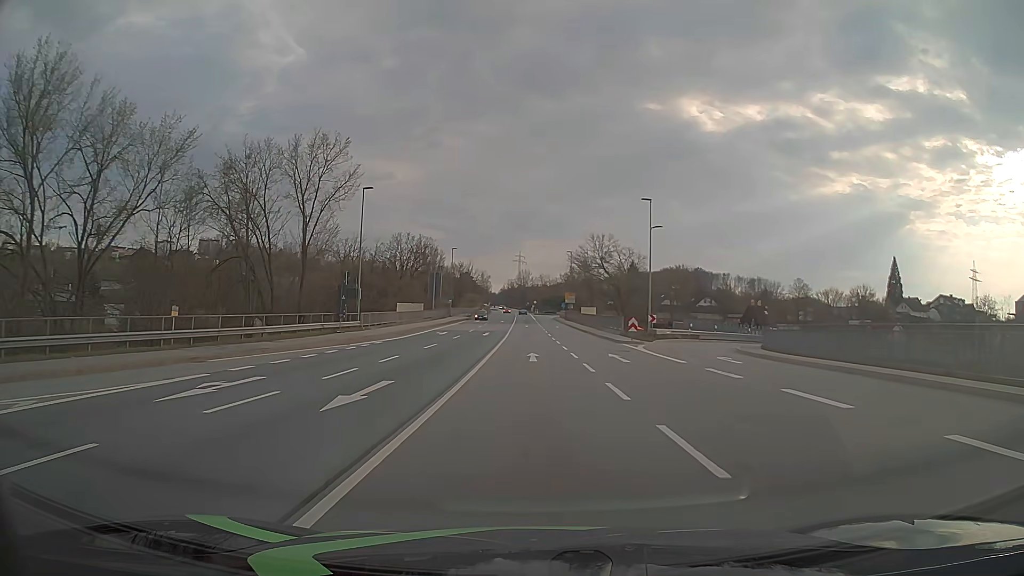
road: primary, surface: asphalt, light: Day
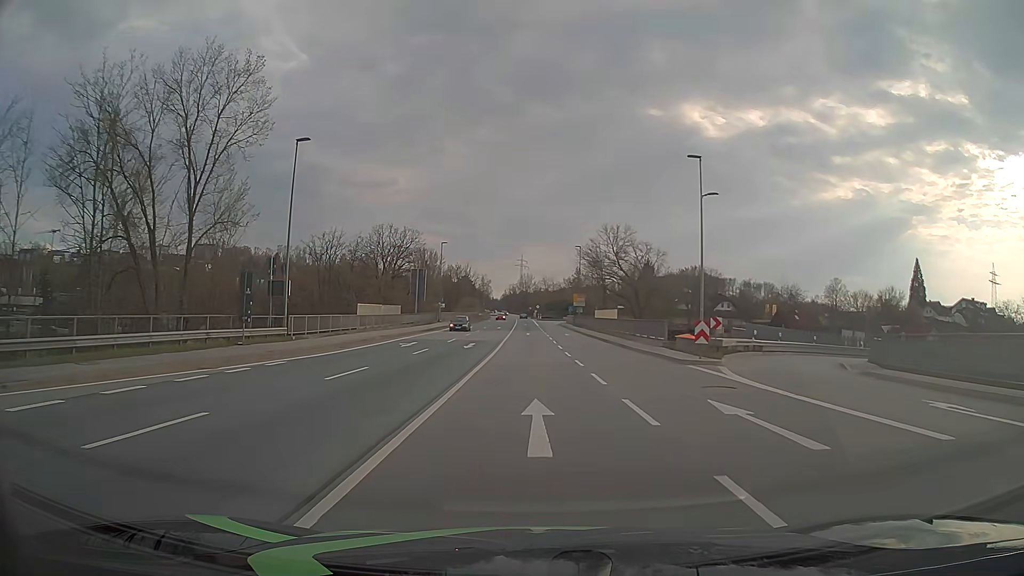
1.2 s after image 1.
(0.0, +15.0) m; 0°
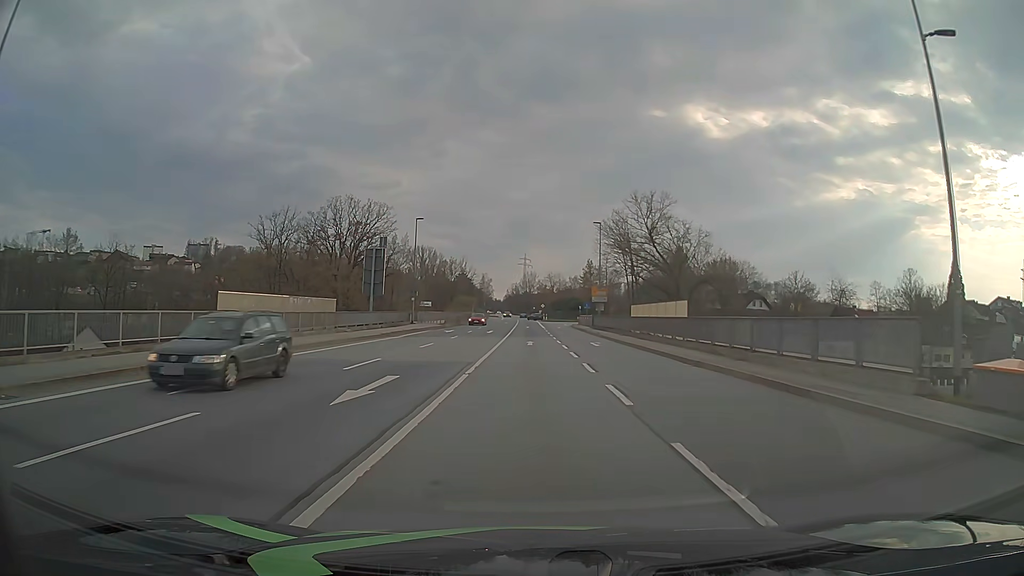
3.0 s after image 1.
(-0.1, +22.5) m; -1°
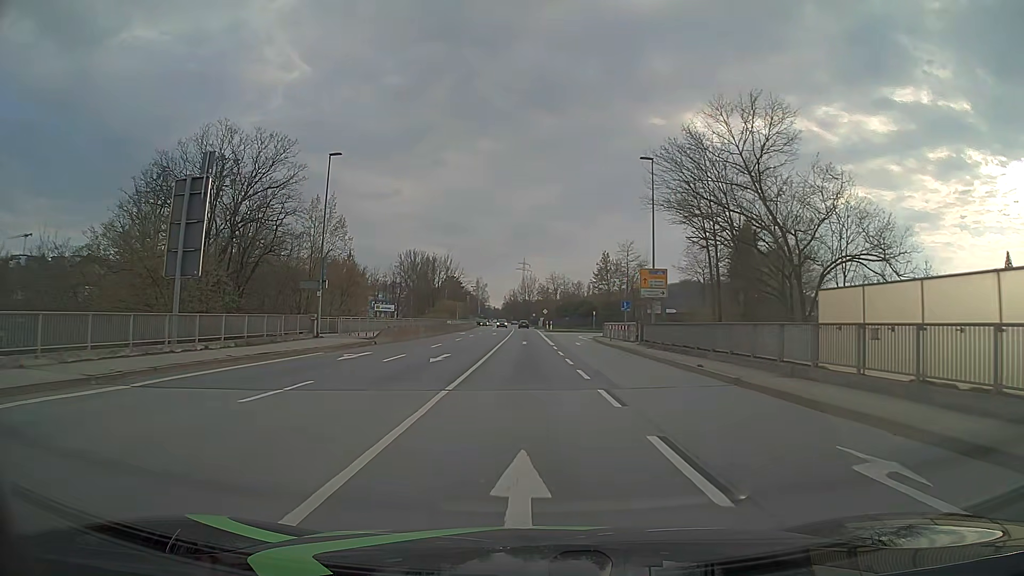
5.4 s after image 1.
(+0.1, +30.0) m; 0°
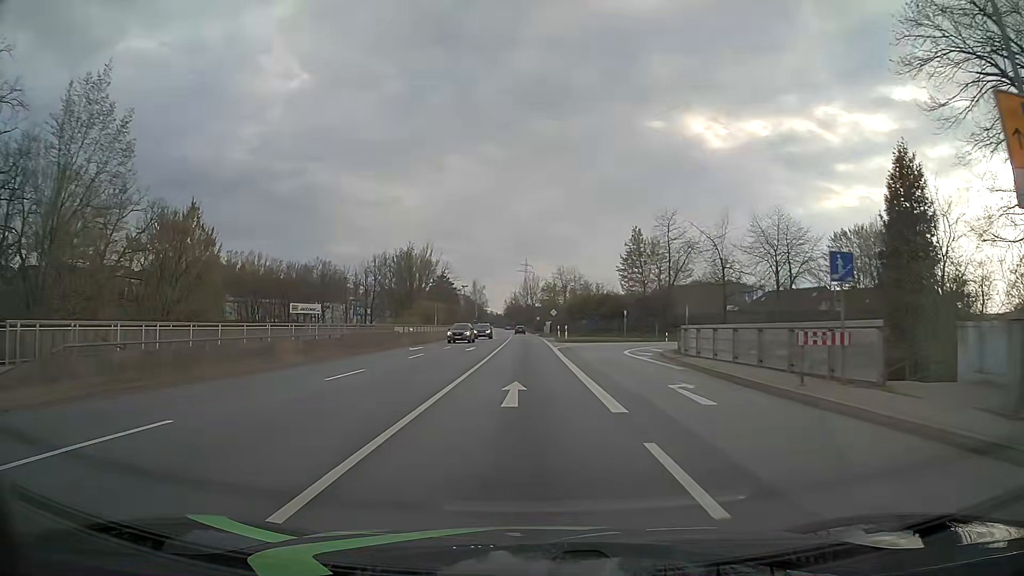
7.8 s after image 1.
(0.0, +30.1) m; 0°
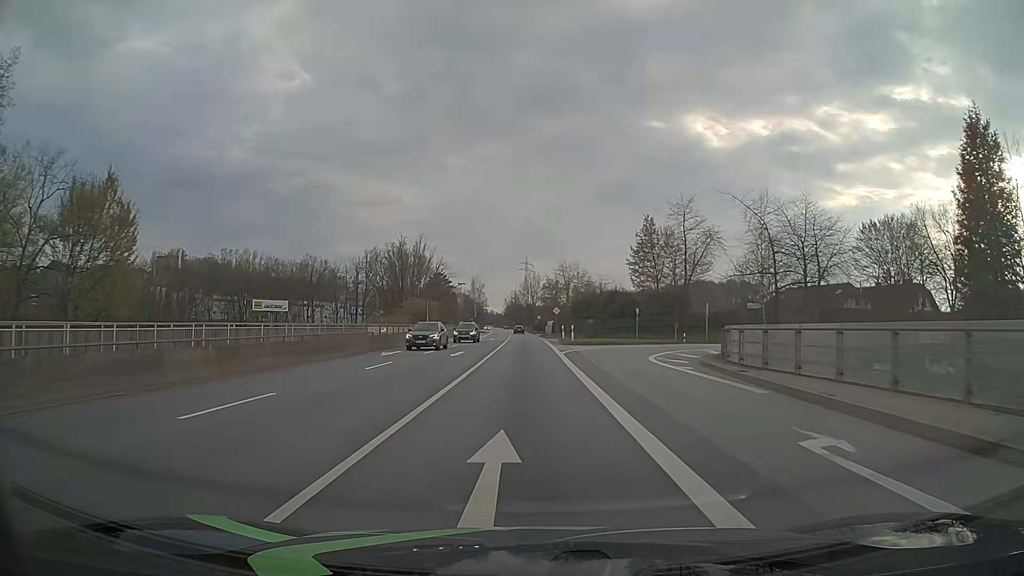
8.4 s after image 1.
(0.0, +7.5) m; 0°
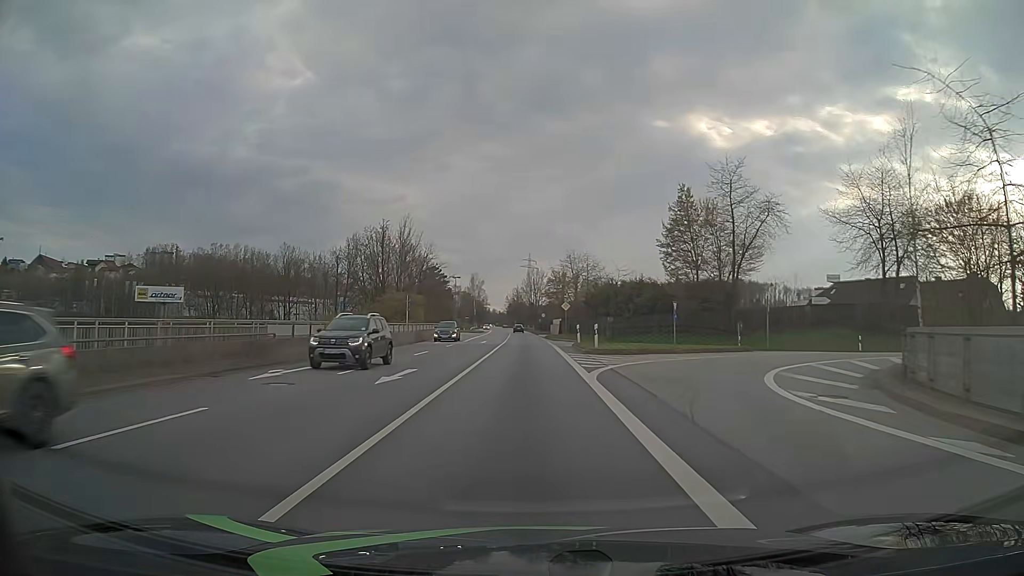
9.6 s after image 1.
(0.0, +15.1) m; 0°
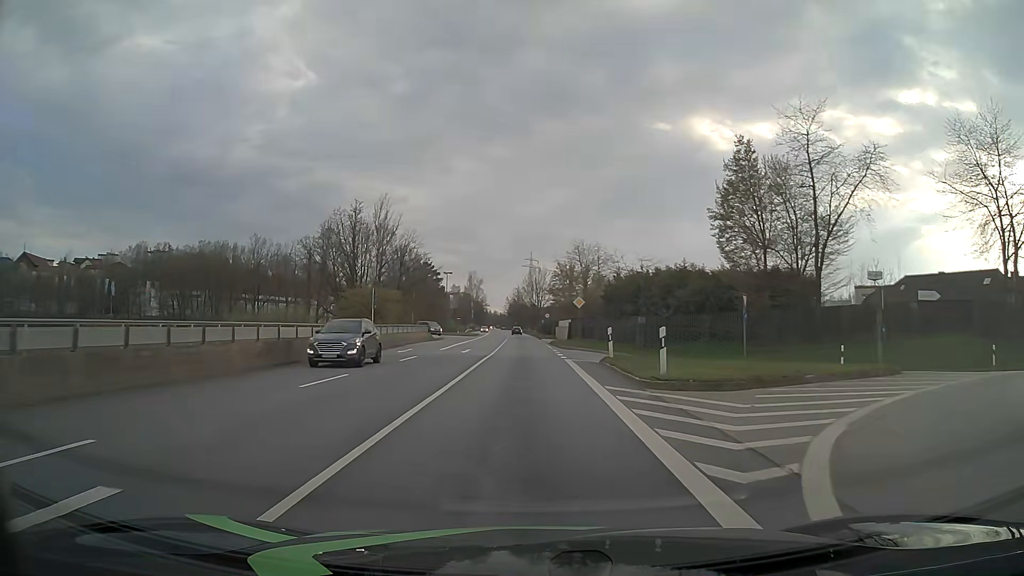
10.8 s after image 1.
(0.0, +15.2) m; 0°
(0, +10) (0, +20) (0, +30) (0, +40) (0, +50) (-1, +60) (-1, +70) (-1, +80) (-1, +90) (-2, +100) m
